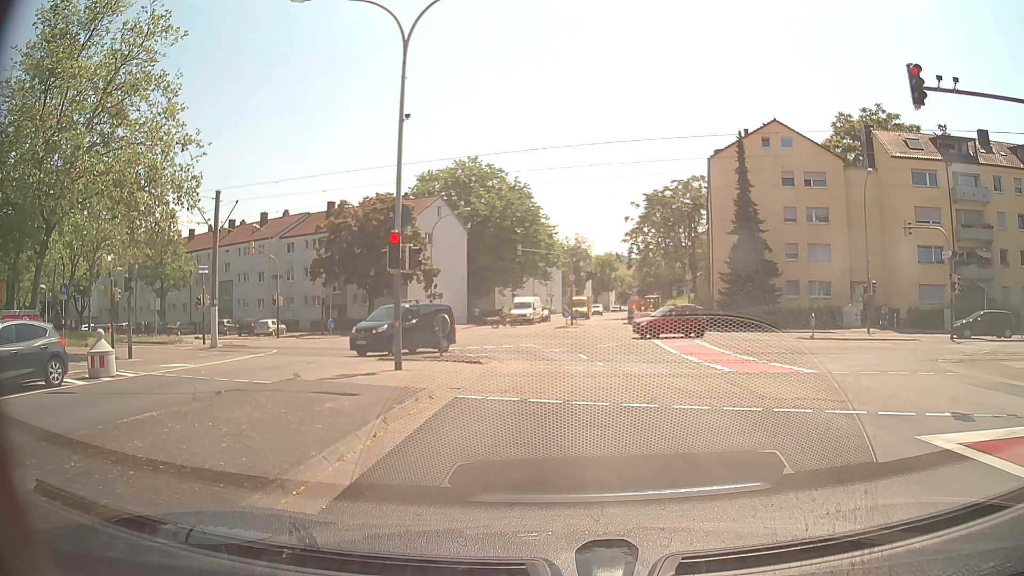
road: tertiary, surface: asphalt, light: Day
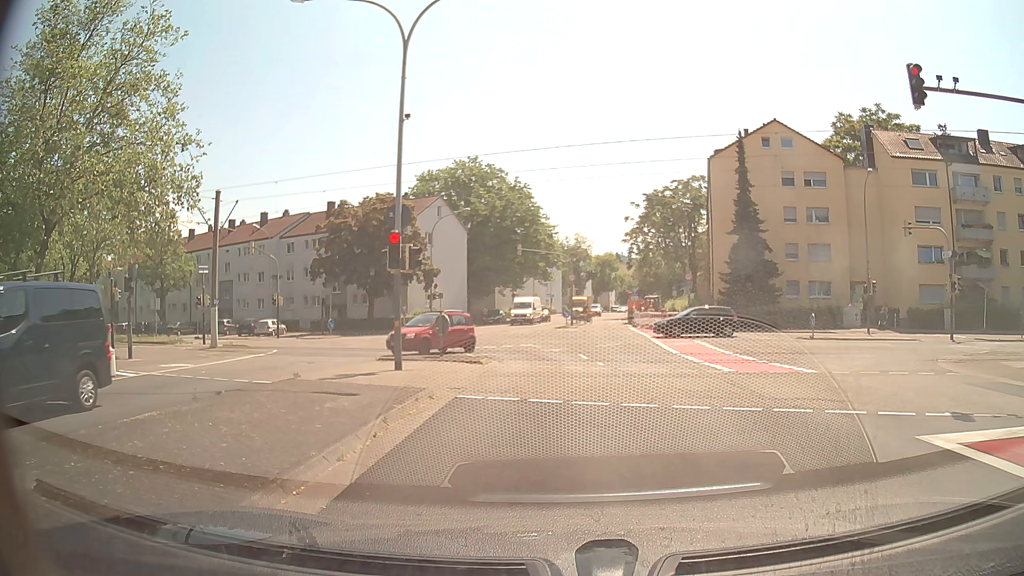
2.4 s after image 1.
(0.0, 0.0) m; 0°
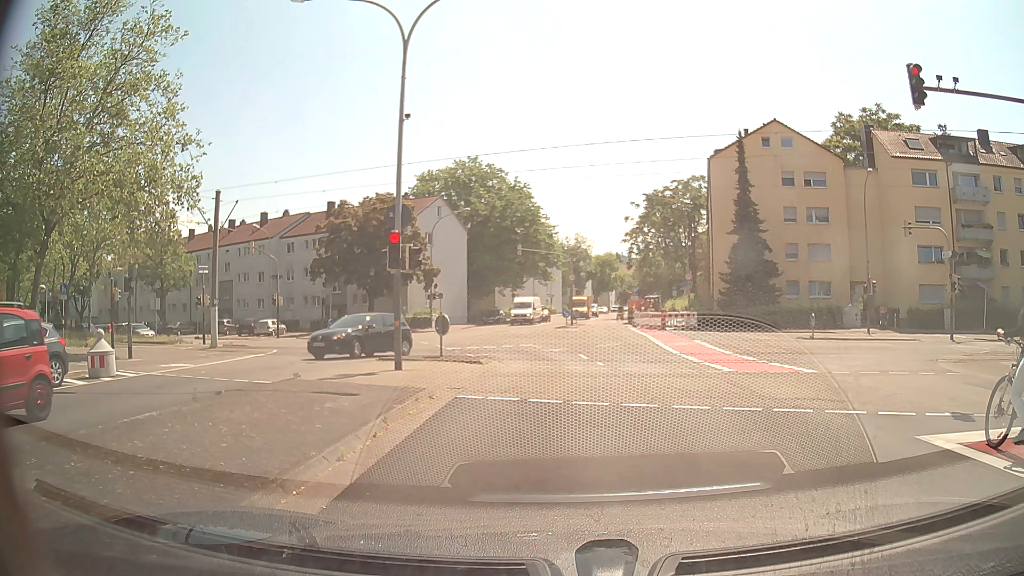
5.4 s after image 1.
(0.0, 0.0) m; 0°
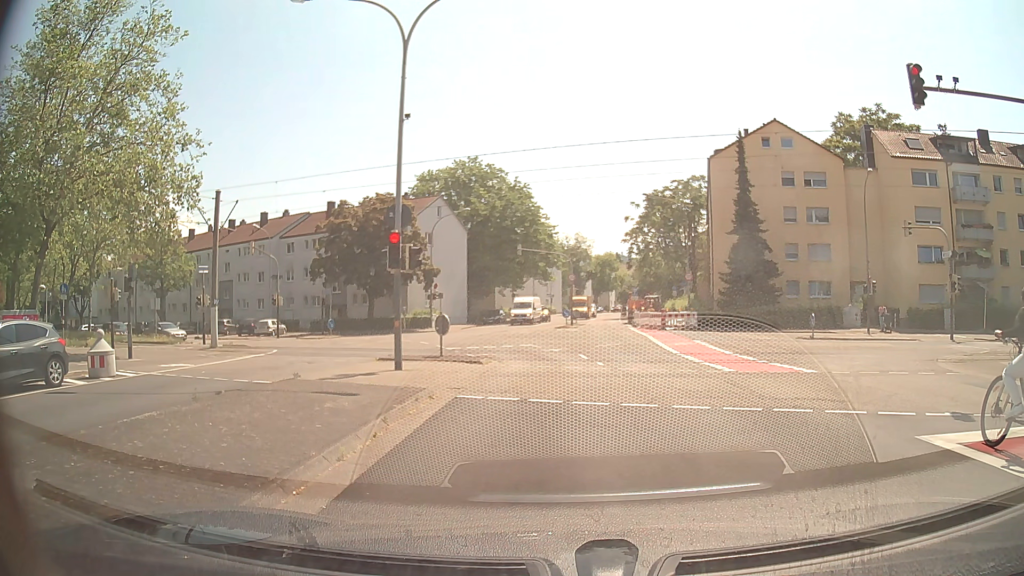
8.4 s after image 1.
(0.0, 0.0) m; 0°
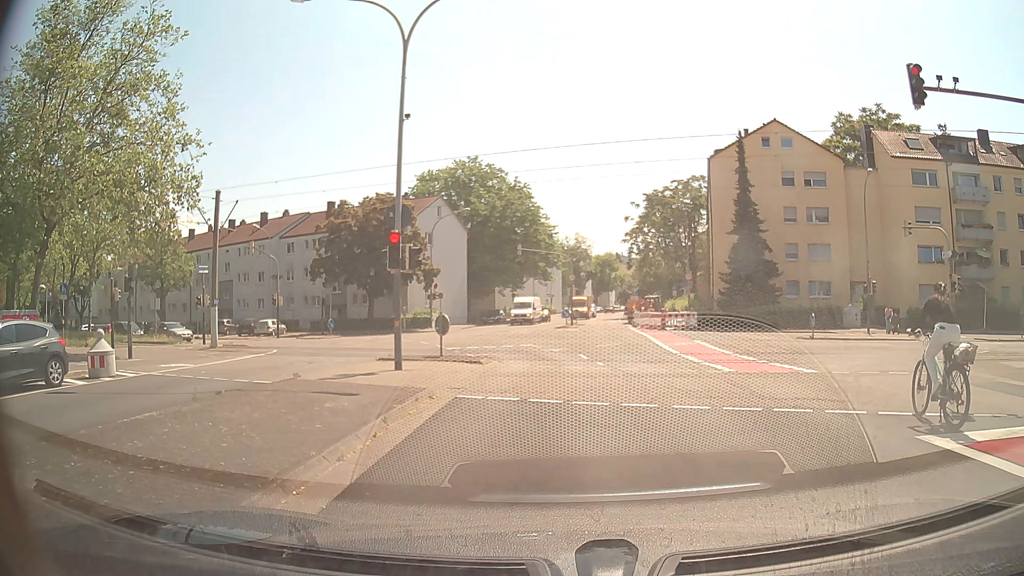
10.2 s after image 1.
(0.0, 0.0) m; 0°
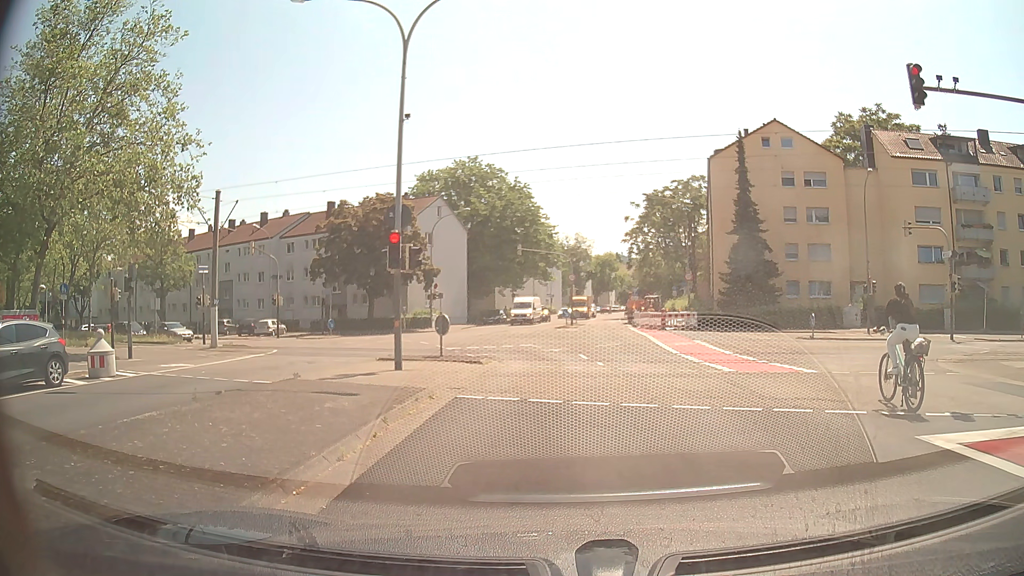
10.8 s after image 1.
(0.0, 0.0) m; 0°
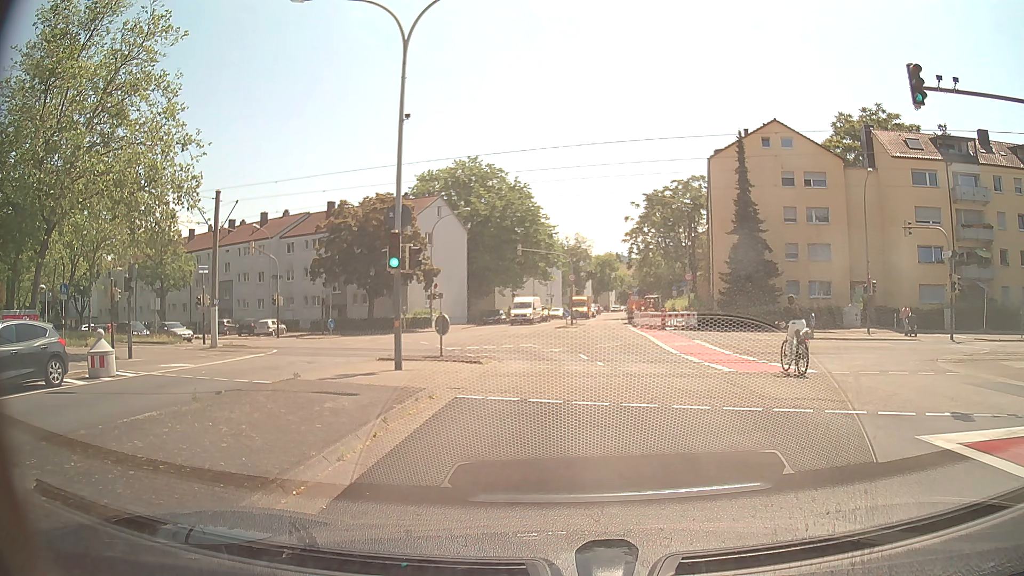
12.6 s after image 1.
(0.0, 0.0) m; 0°
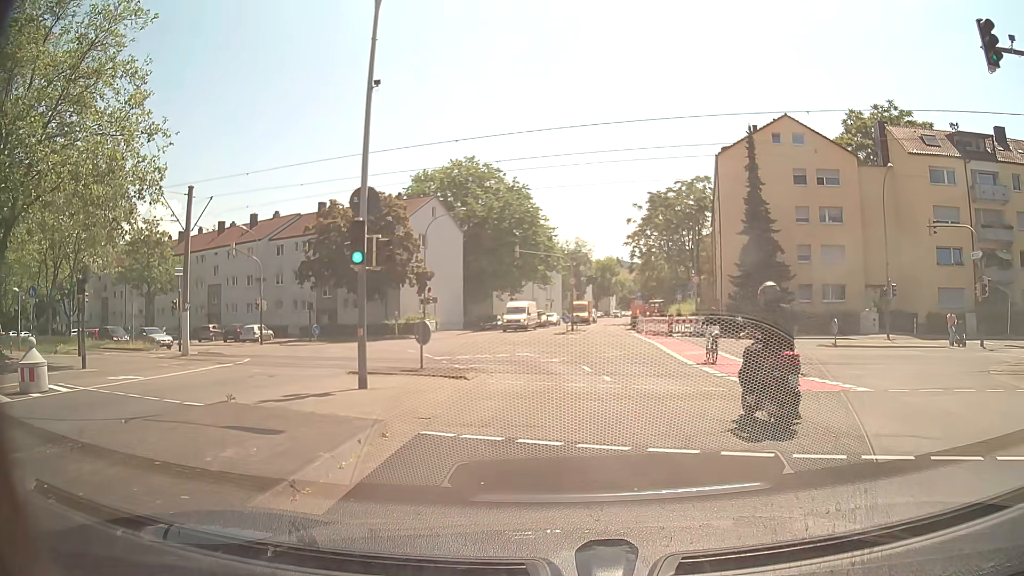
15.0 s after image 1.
(+0.1, +3.1) m; +1°
